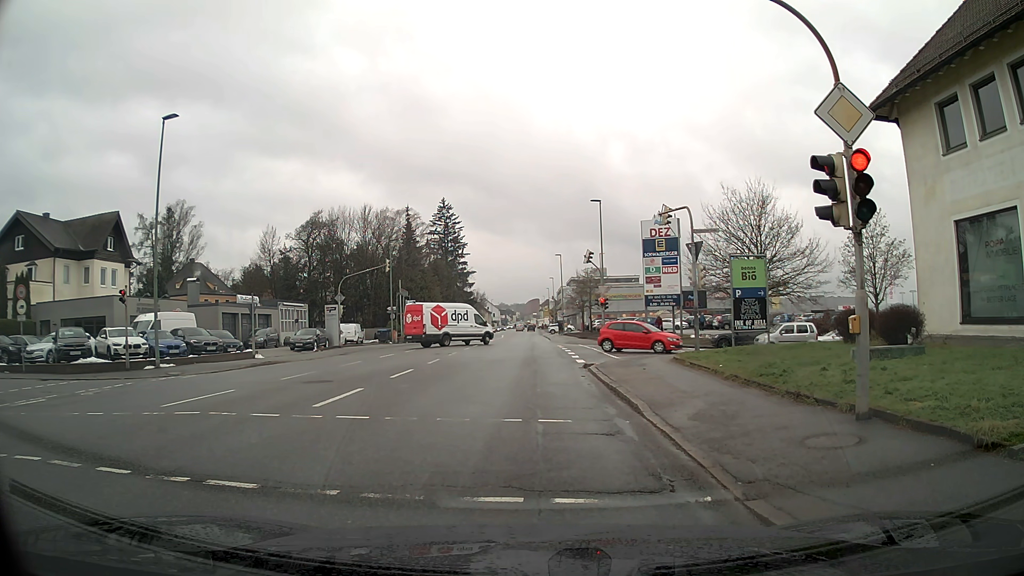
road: tertiary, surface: asphalt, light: Day
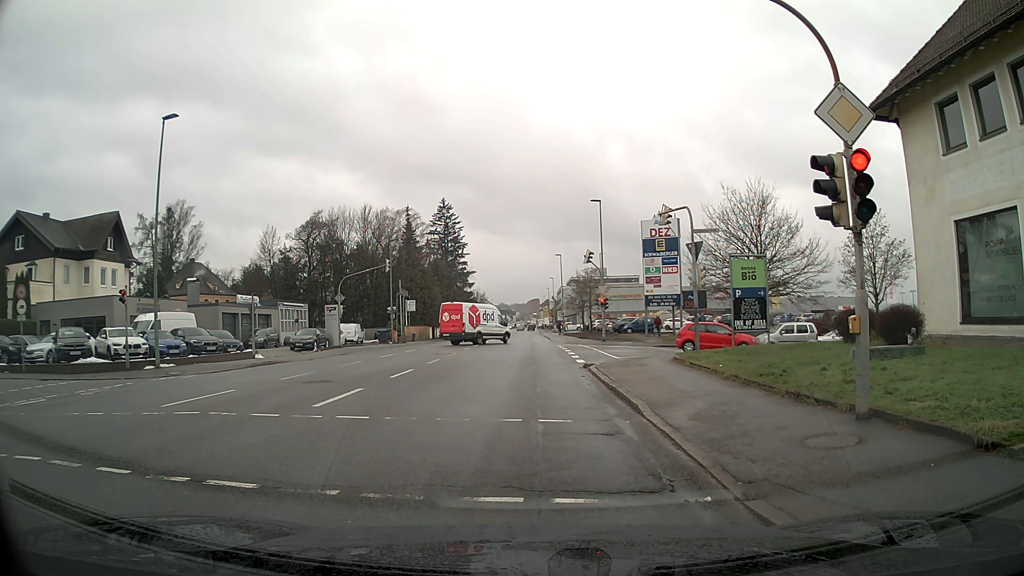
(0.0, 0.0) m; 0°
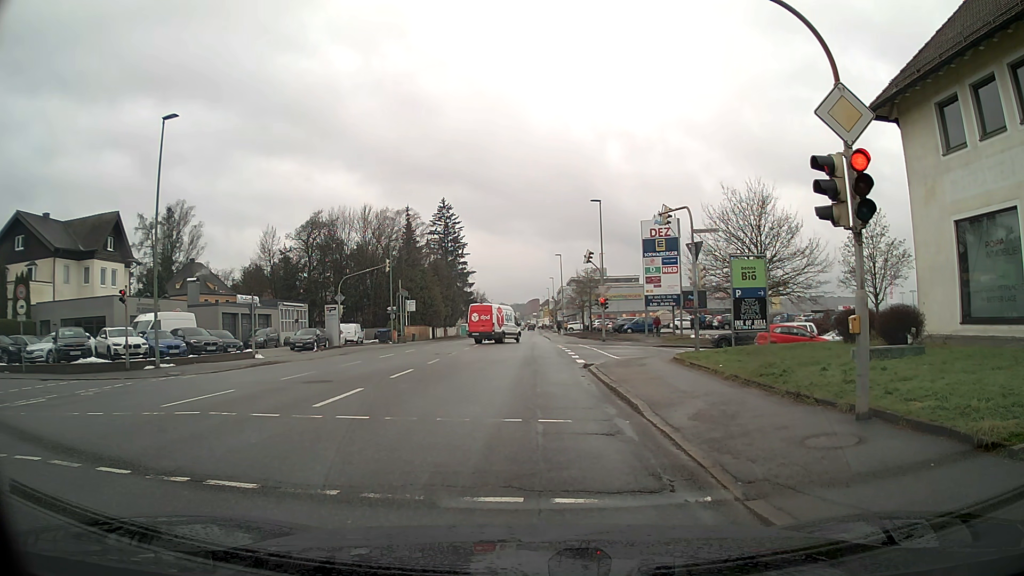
(0.0, 0.0) m; 0°
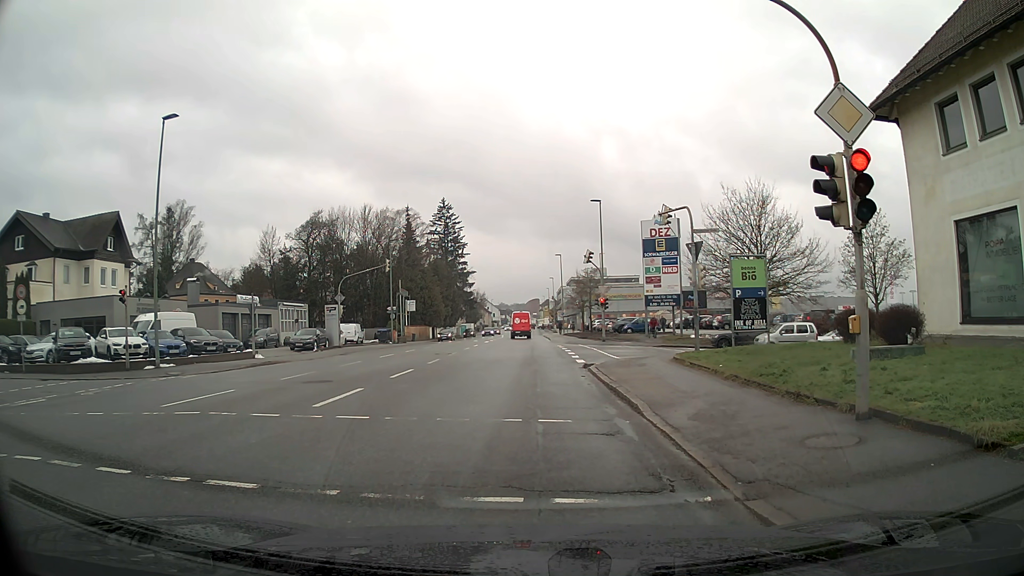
(0.0, 0.0) m; 0°
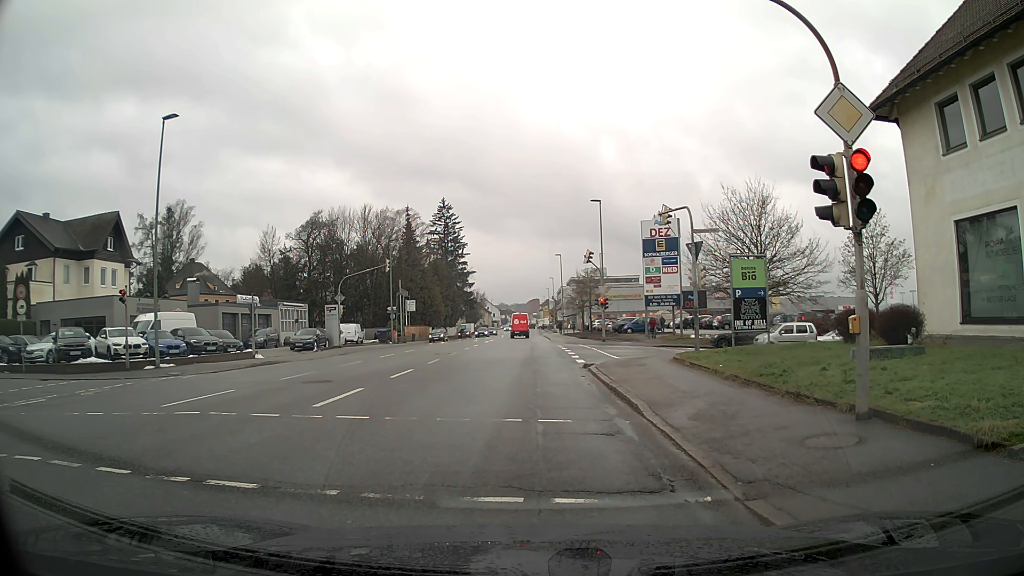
(0.0, 0.0) m; 0°
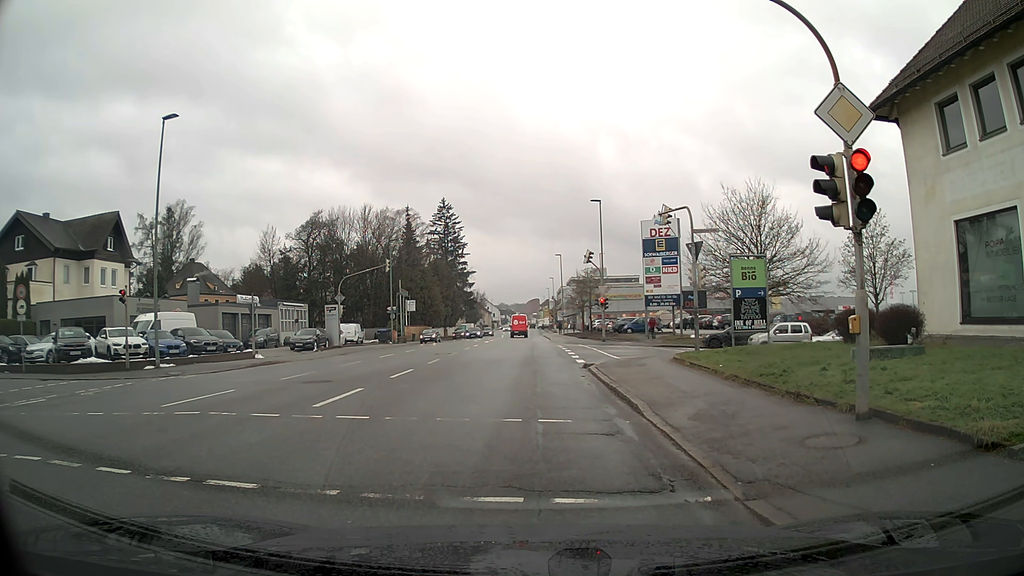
(0.0, 0.0) m; 0°
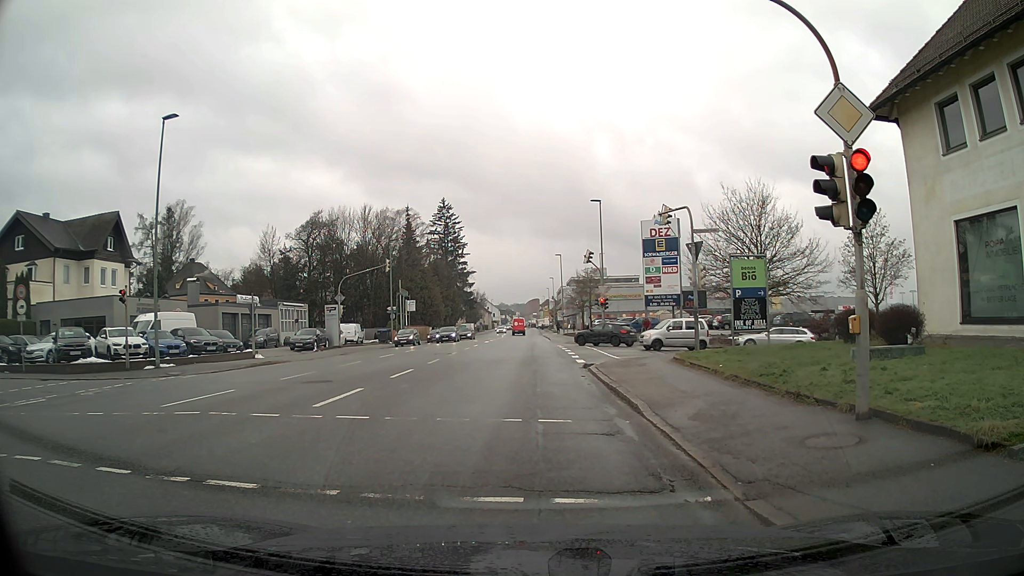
(0.0, 0.0) m; 0°
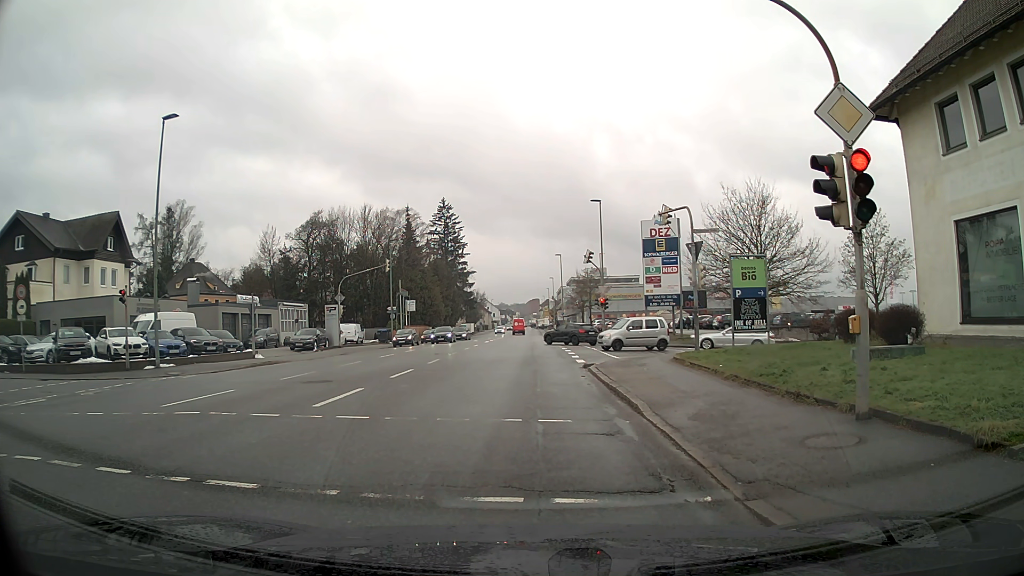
(0.0, 0.0) m; 0°
(0, +10) (0, +20) (+4, +29) (+13, +31) (+23, +31) (+33, +32) (+43, +33) (+53, +35) (+62, +38) (+69, +46) m
